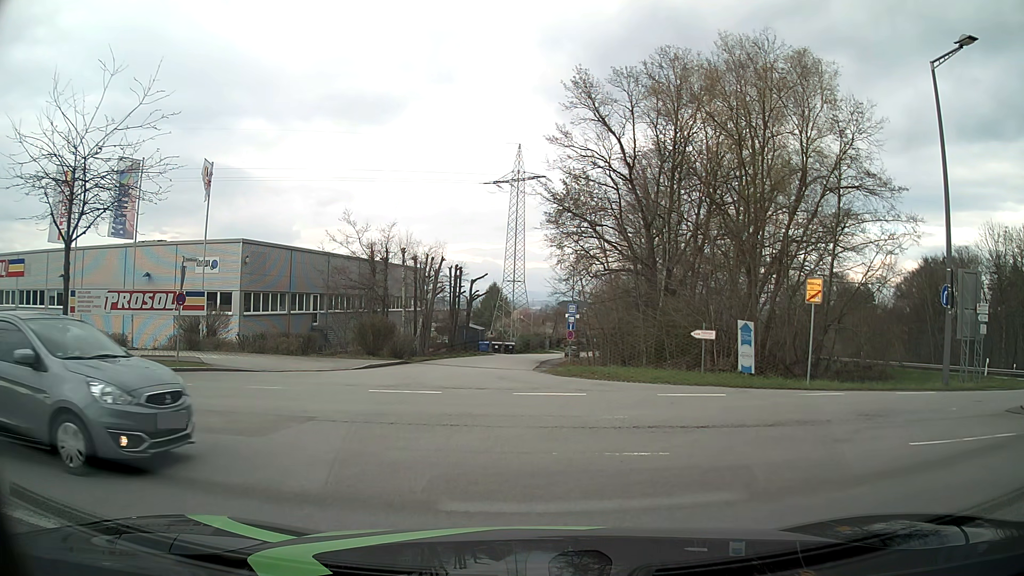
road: residential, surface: asphalt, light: Day
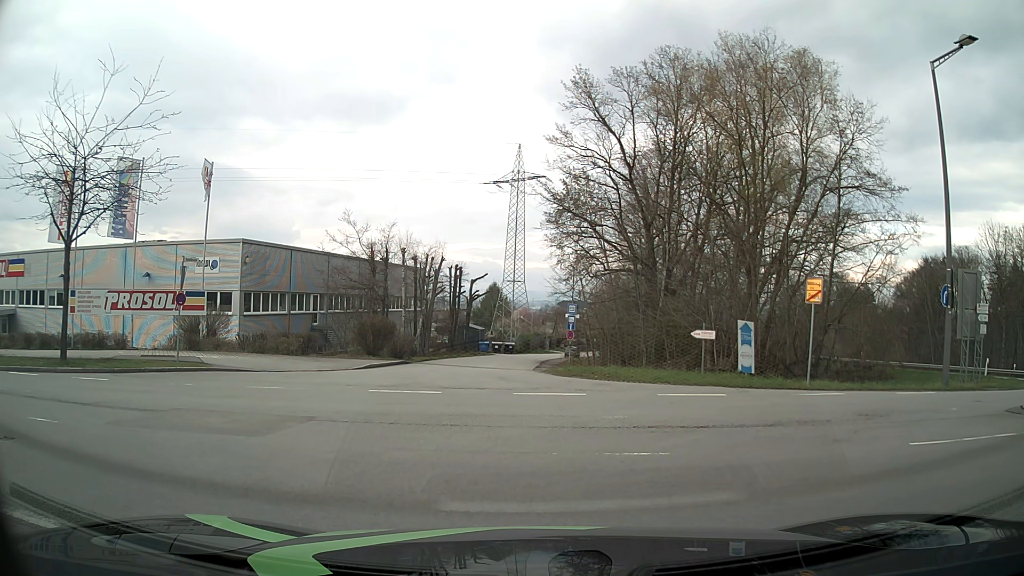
(0.0, 0.0) m; 0°
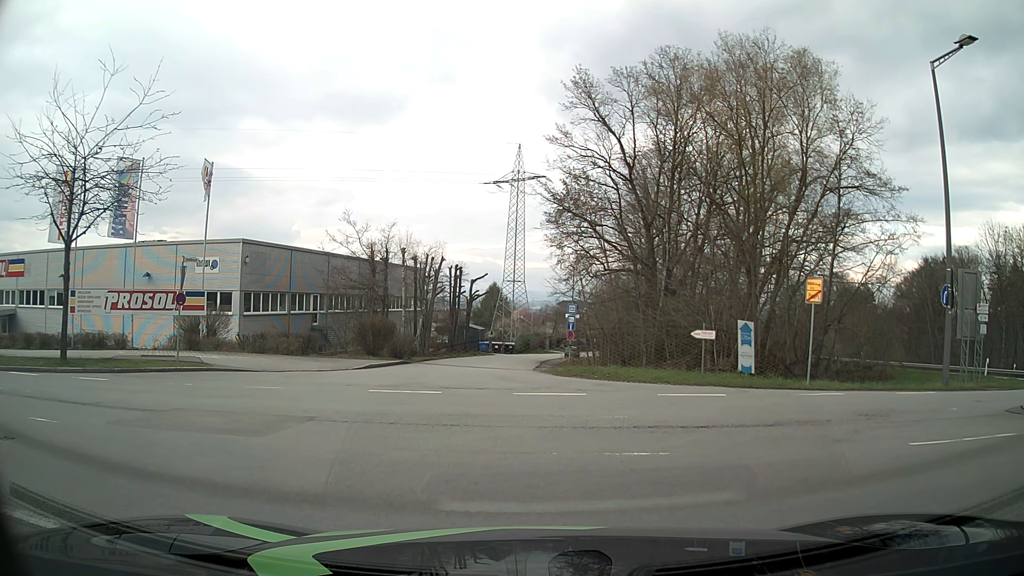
(0.0, 0.0) m; 0°
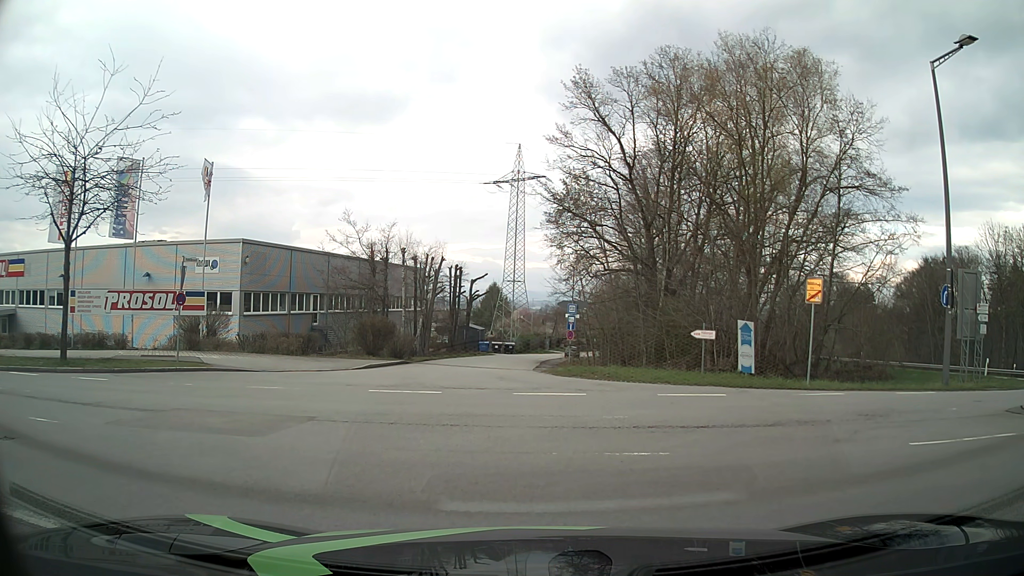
(0.0, 0.0) m; 0°
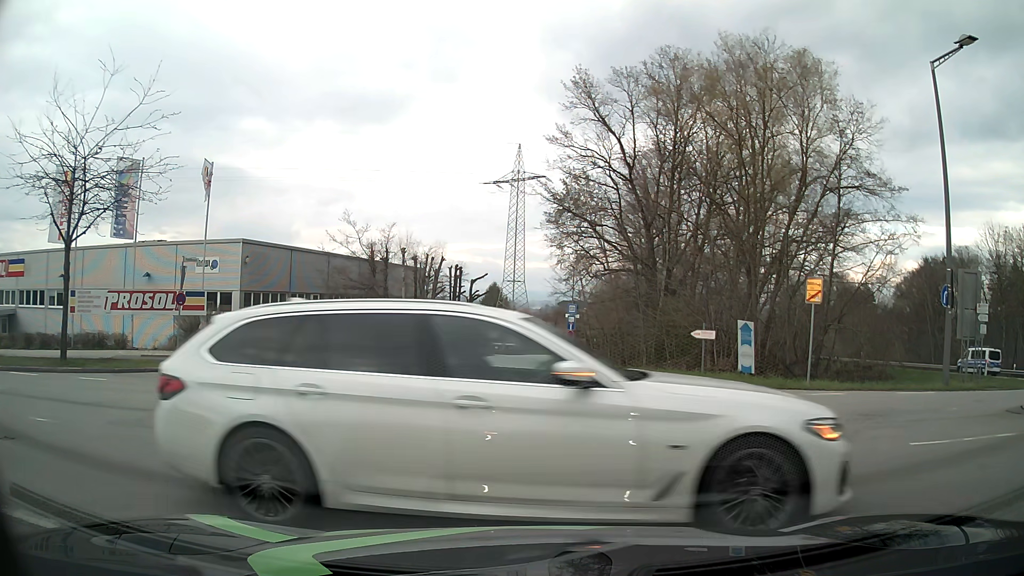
(0.0, 0.0) m; 0°
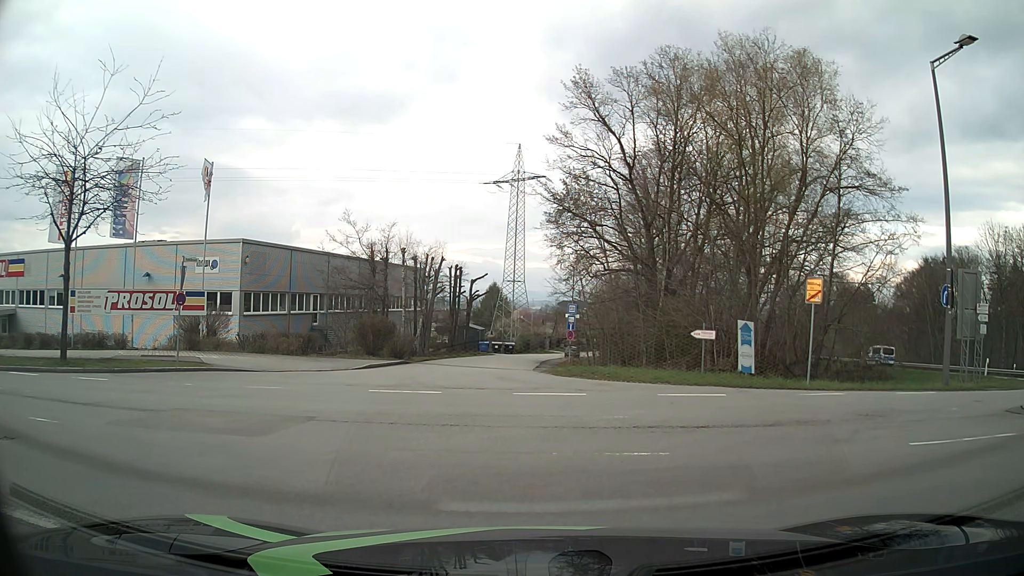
(0.0, 0.0) m; 0°
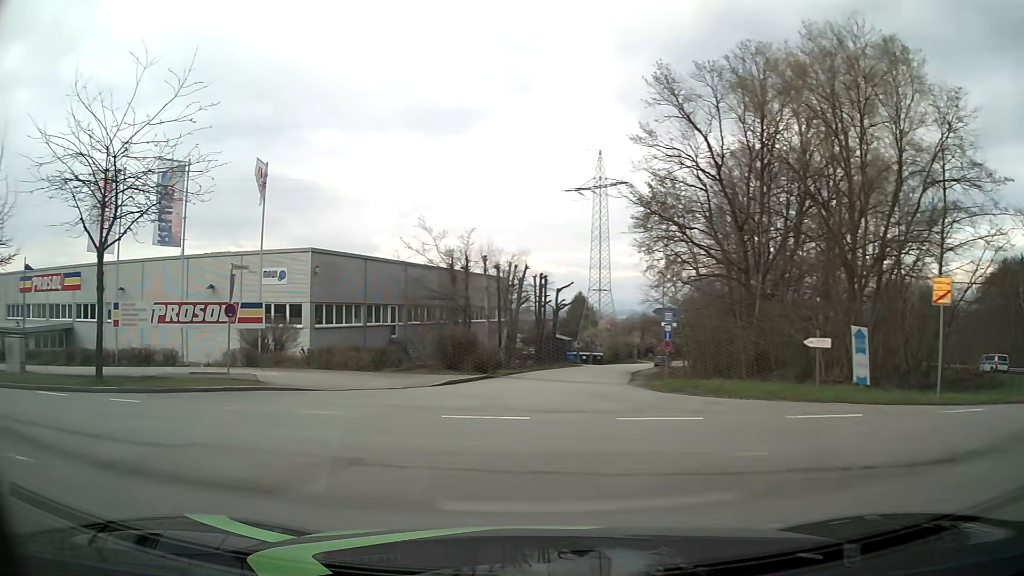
(-0.1, +2.7) m; -8°
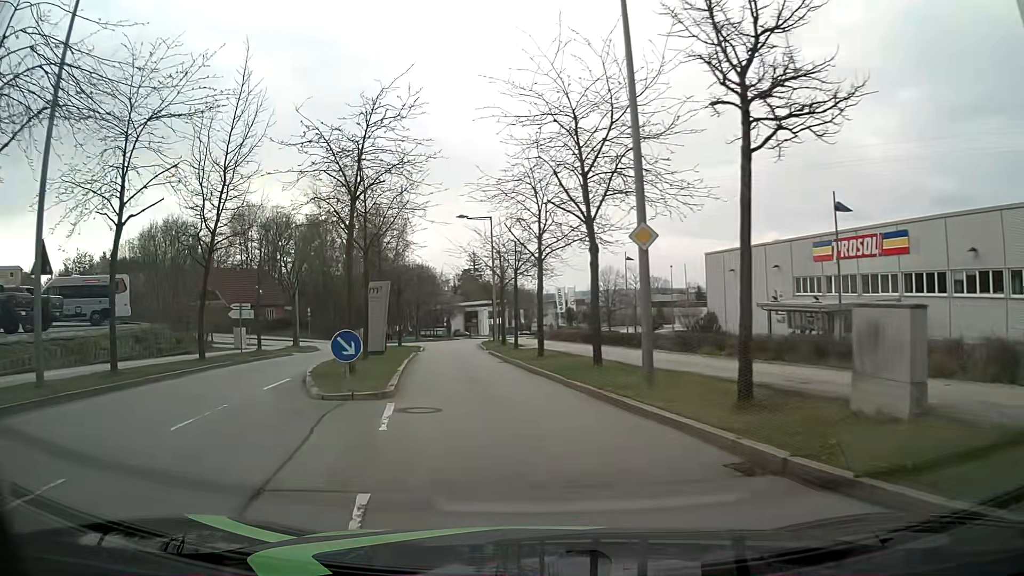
(-11.1, +11.8) m; -69°
(0, +10) (-2, +20) (-3, +30) (-4, +40) (-5, +50) (-6, +60) (-6, +70) (-6, +80) (-5, +90) (-4, +100) m
